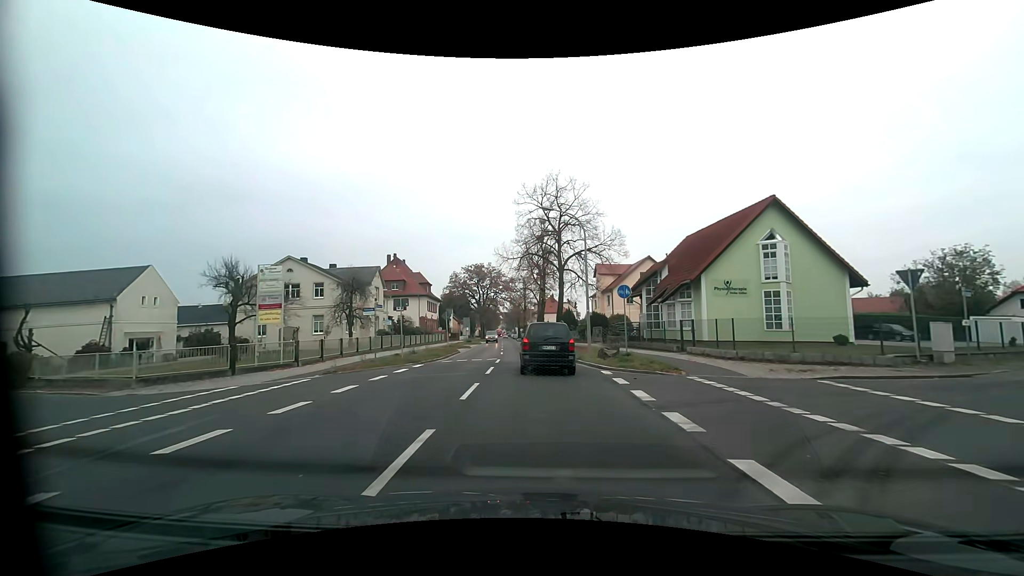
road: primary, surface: asphalt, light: Day
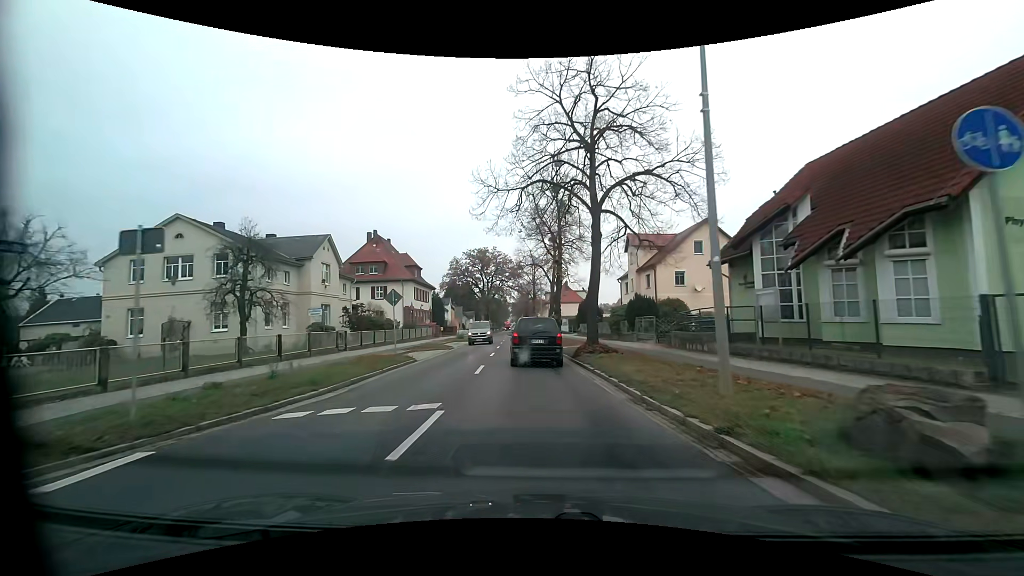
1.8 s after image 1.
(0.0, +17.1) m; -1°
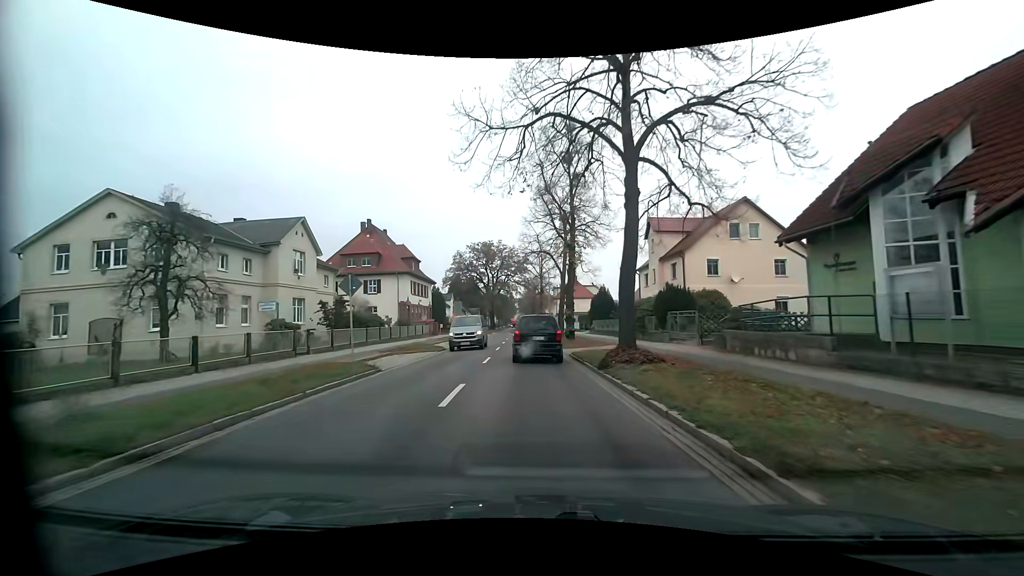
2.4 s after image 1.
(-0.1, +6.1) m; -1°
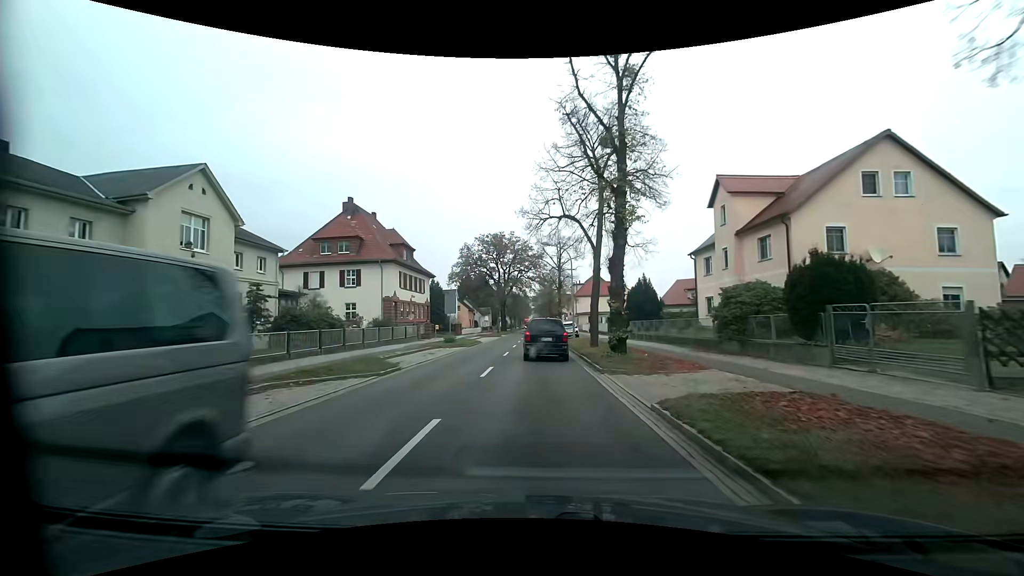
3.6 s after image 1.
(-0.2, +13.0) m; -1°
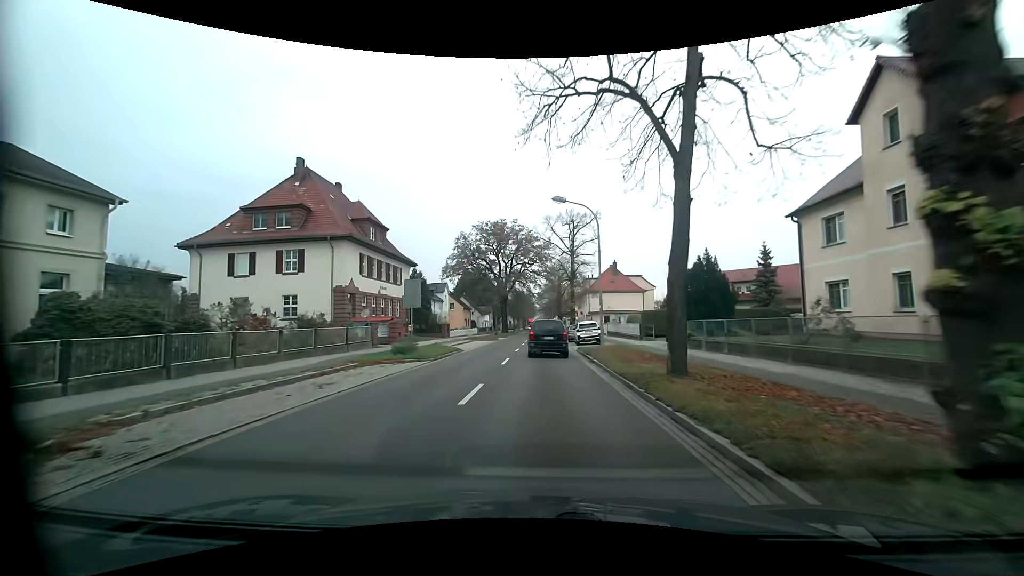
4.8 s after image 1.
(-0.1, +14.1) m; -1°
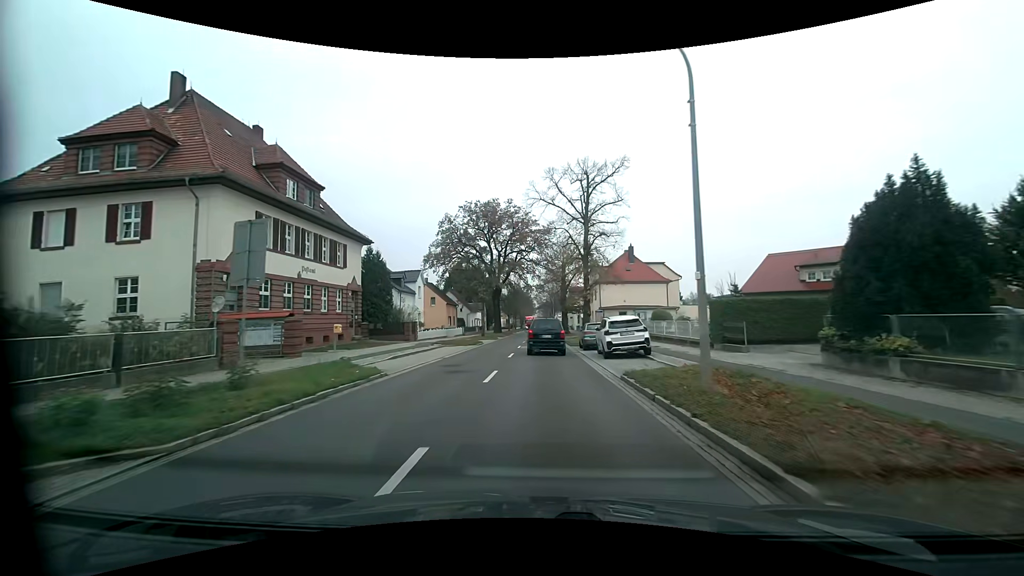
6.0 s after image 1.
(0.0, +15.2) m; 0°
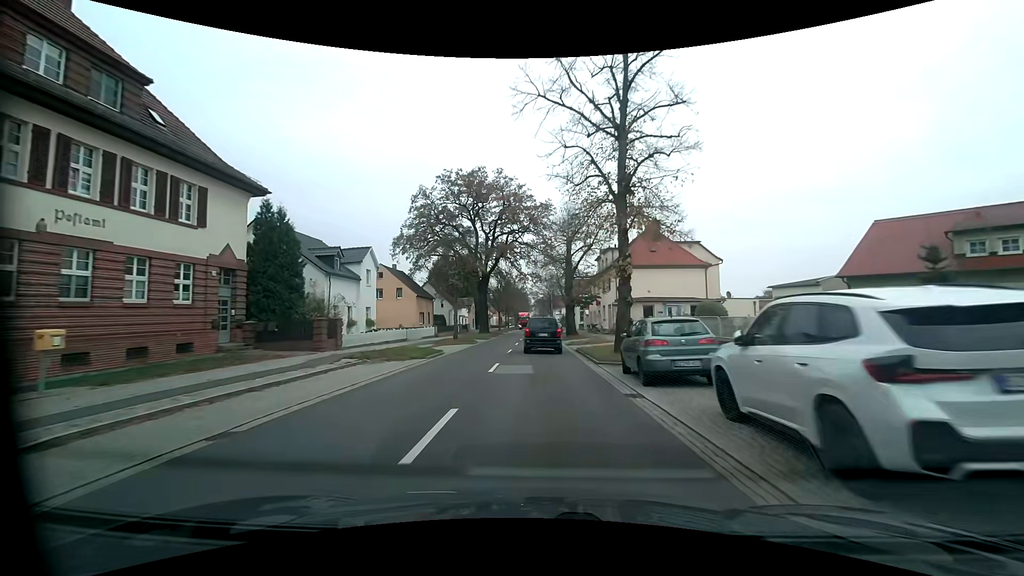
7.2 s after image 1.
(+0.2, +15.8) m; +1°
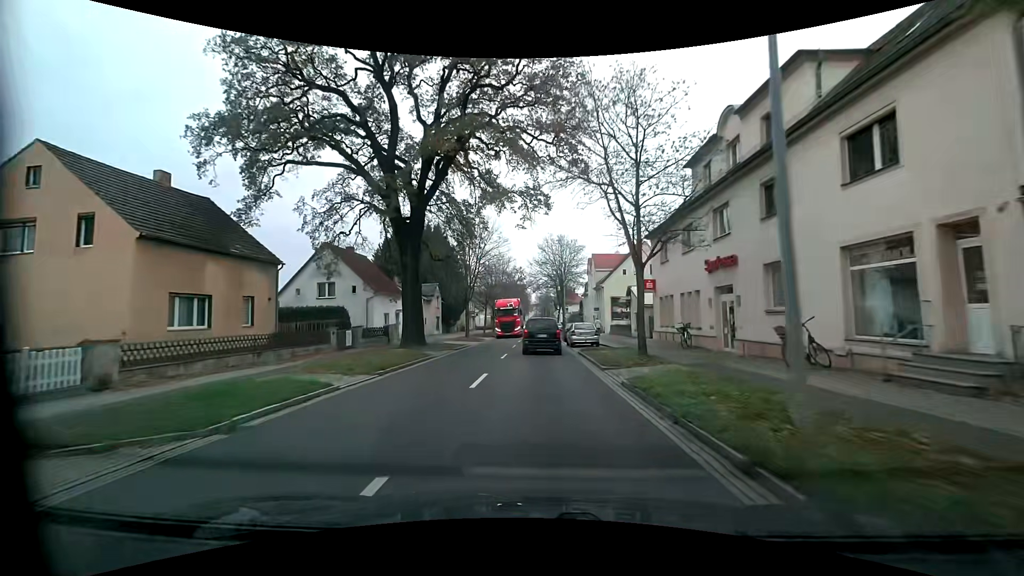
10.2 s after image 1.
(0.0, +39.6) m; 0°
(0, +10) (0, +20) (0, +30) (0, +40) (0, +50) (0, +60) (0, +70) (0, +80) (0, +90) (0, +100) m
